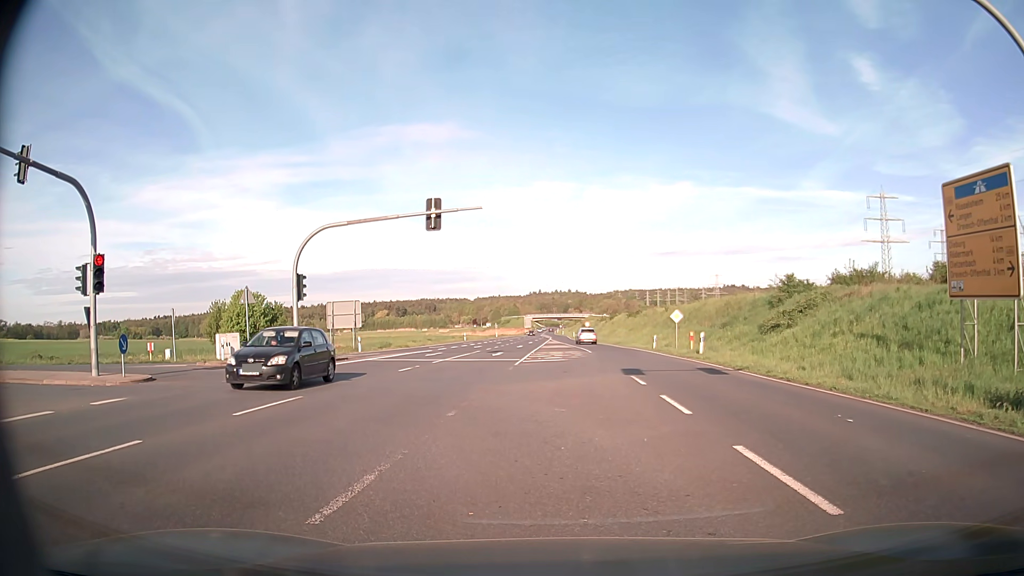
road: primary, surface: asphalt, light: Day
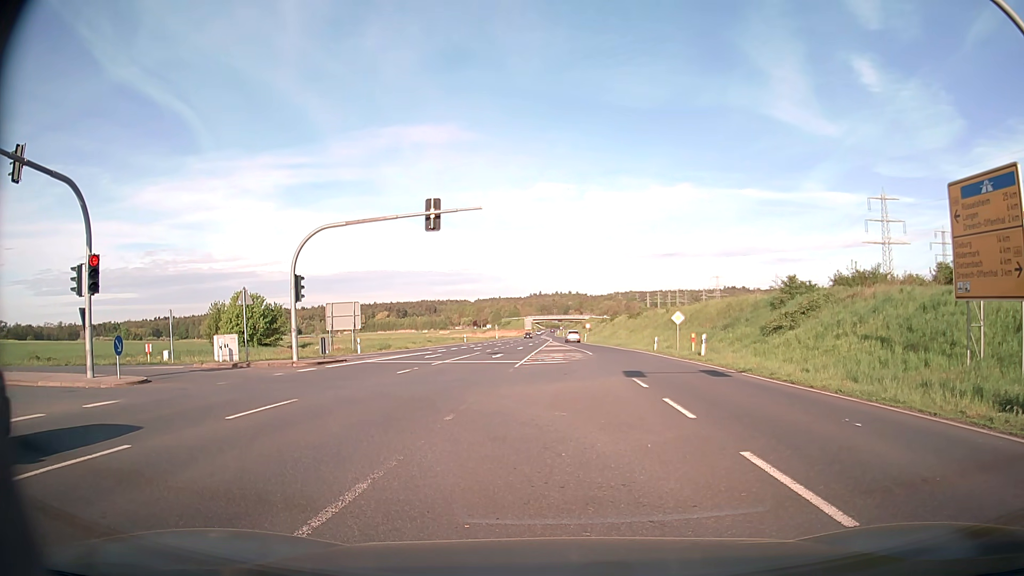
(0.0, +0.3) m; 0°
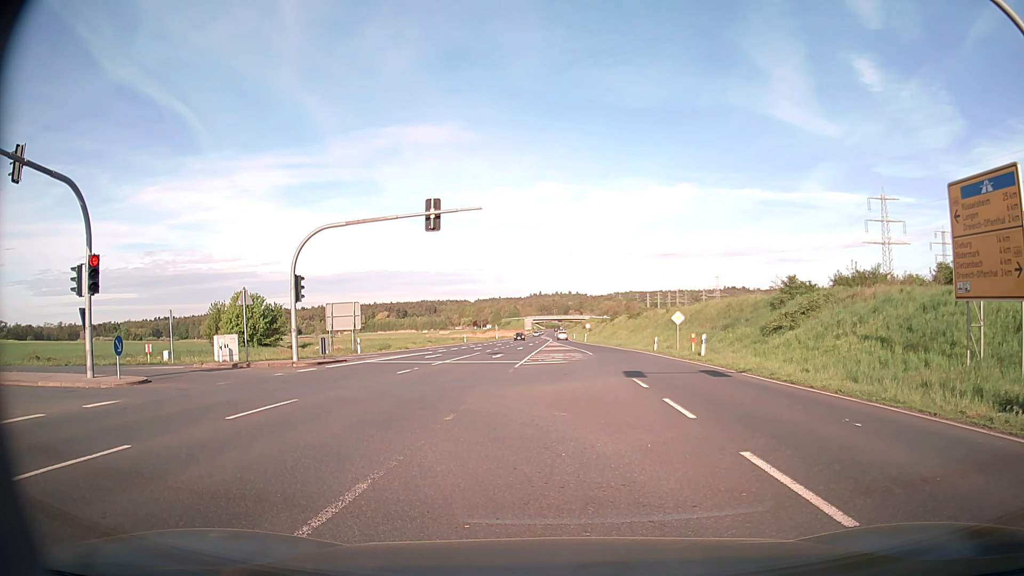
(0.0, 0.0) m; 0°
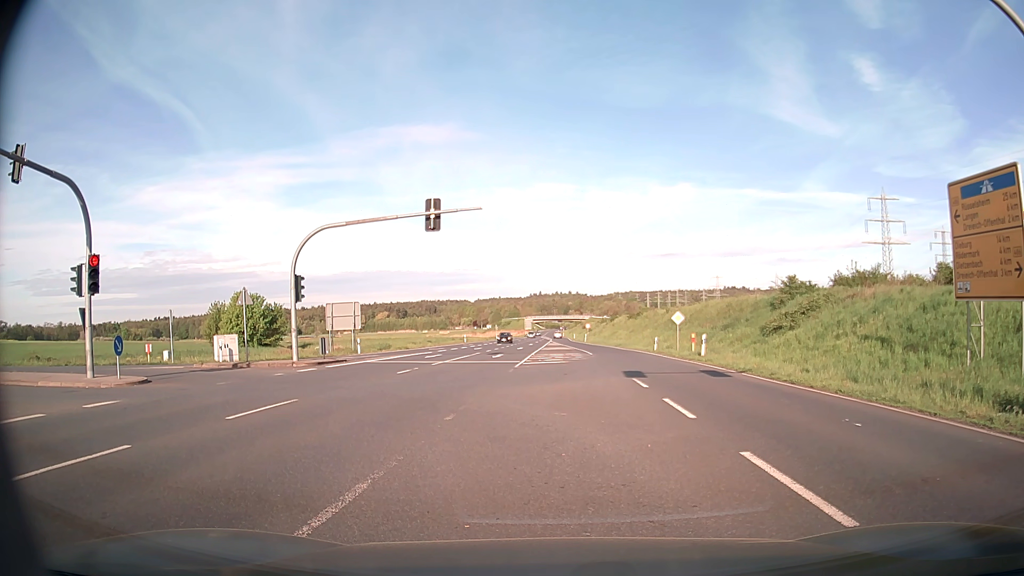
(0.0, 0.0) m; 0°
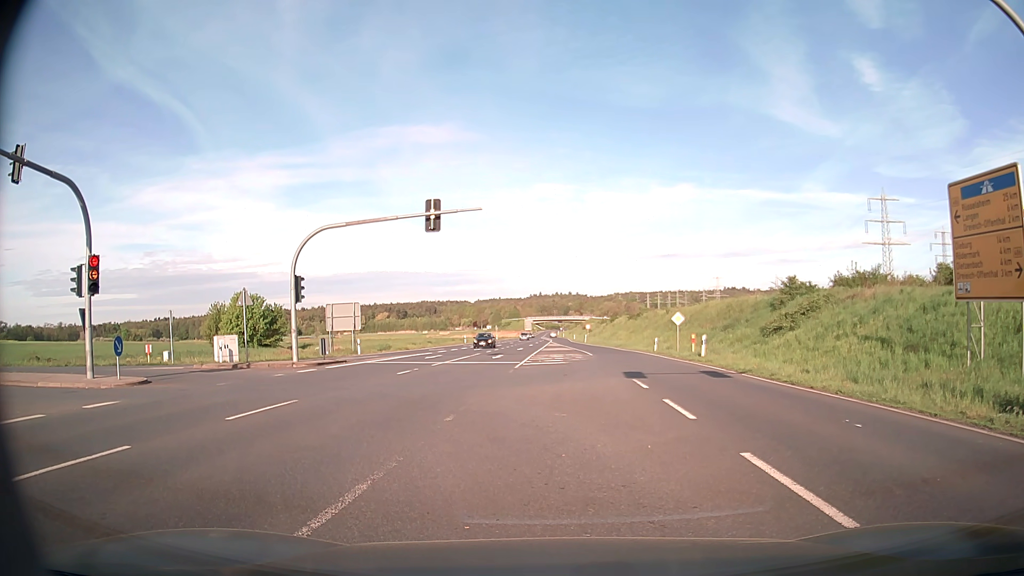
(0.0, 0.0) m; 0°
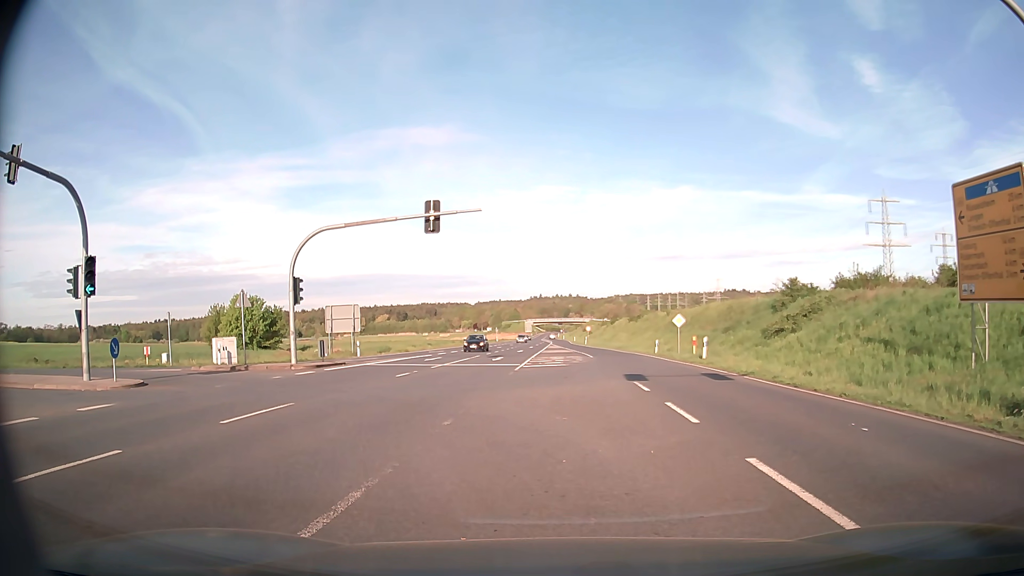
(0.0, +0.2) m; 0°
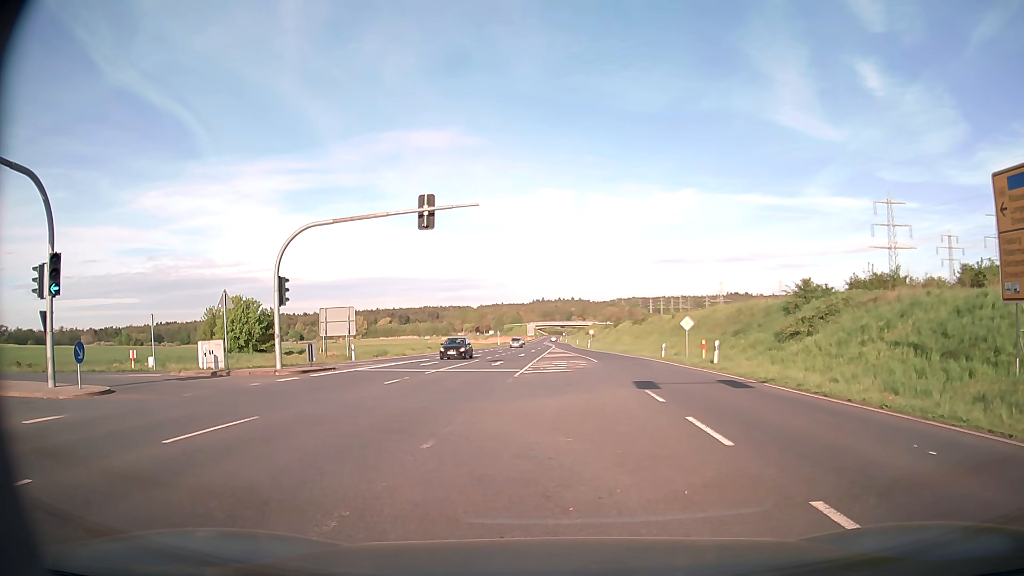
(0.0, +2.1) m; -1°
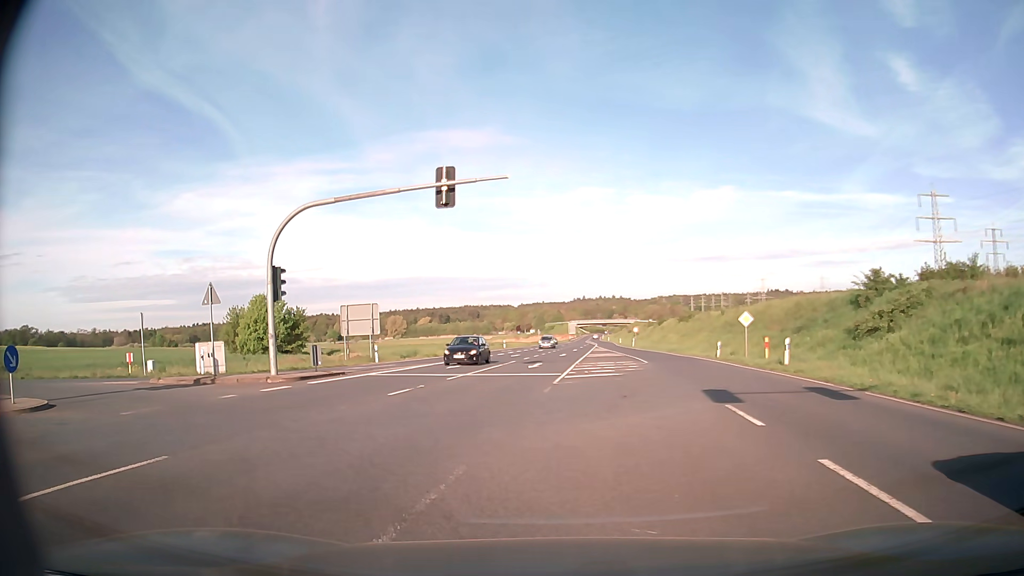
(-0.1, +4.6) m; -4°
(-3, +10) (-10, +16) (-20, +17) (-30, +15) (-40, +13) (-49, +11) (-59, +9) (-69, +7) (-79, +6) (-89, +4) m
